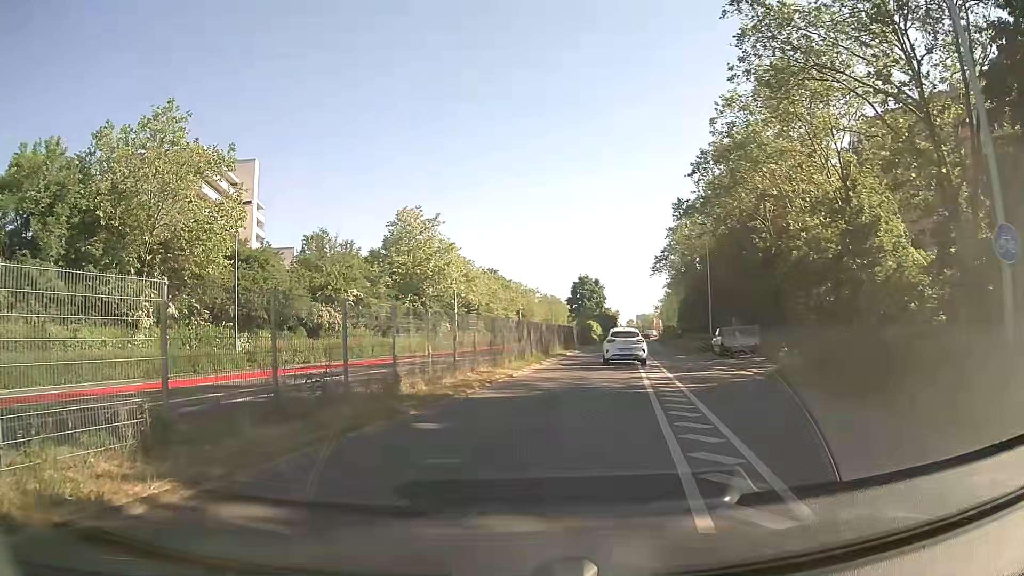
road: secondary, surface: asphalt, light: Day
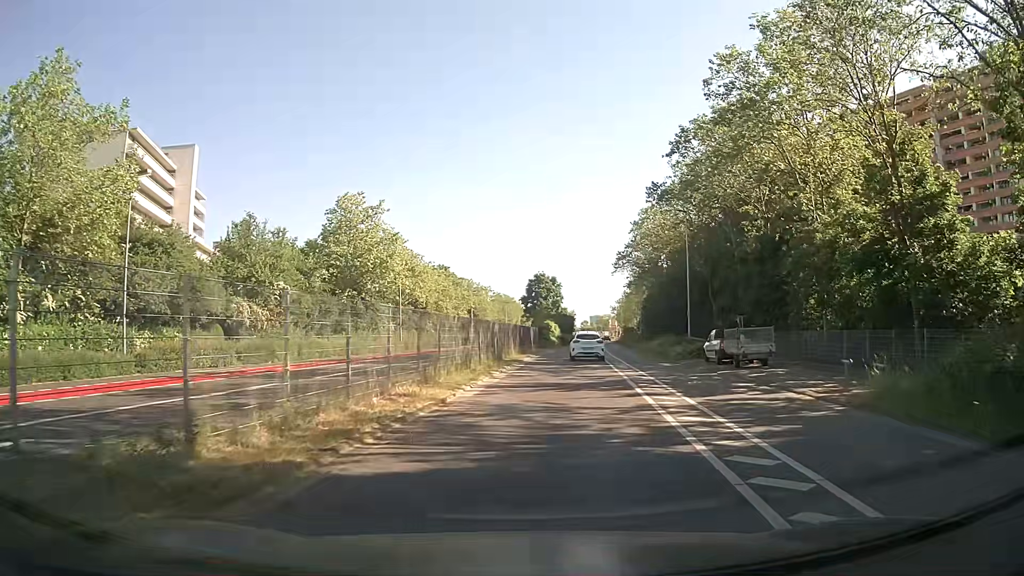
(+0.1, +7.9) m; +3°
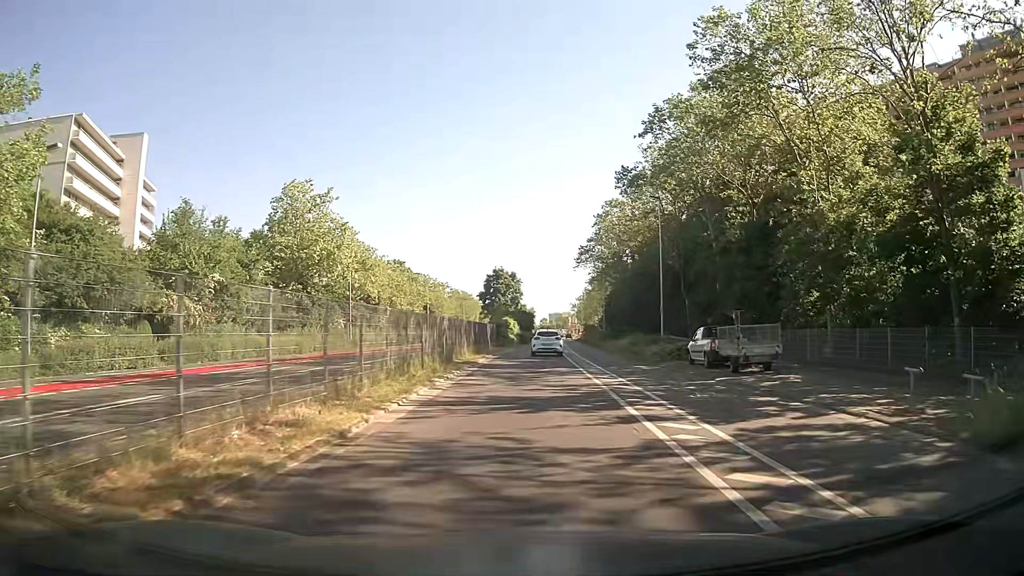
(+0.2, +4.8) m; +4°
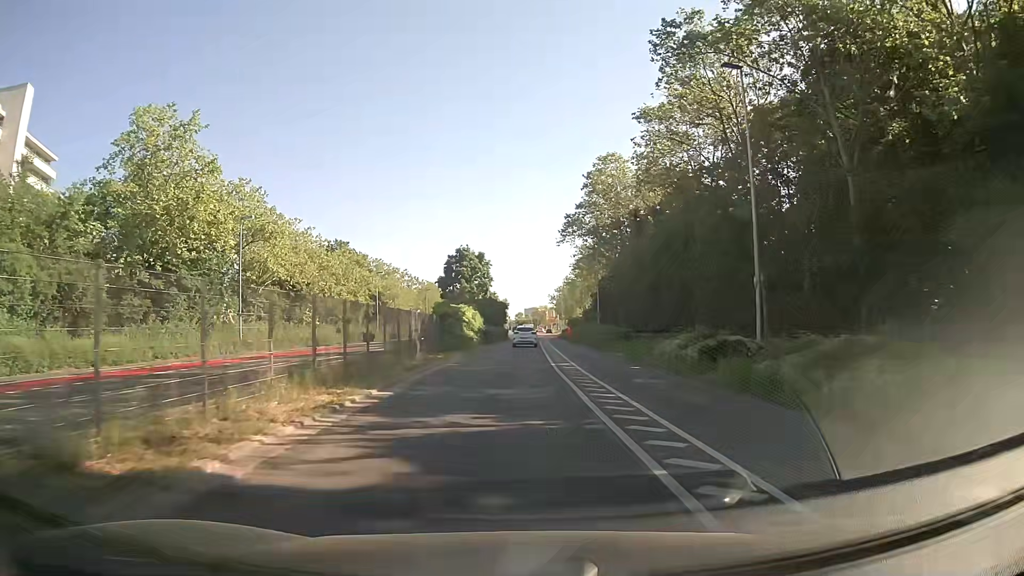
(+0.8, +24.0) m; +2°
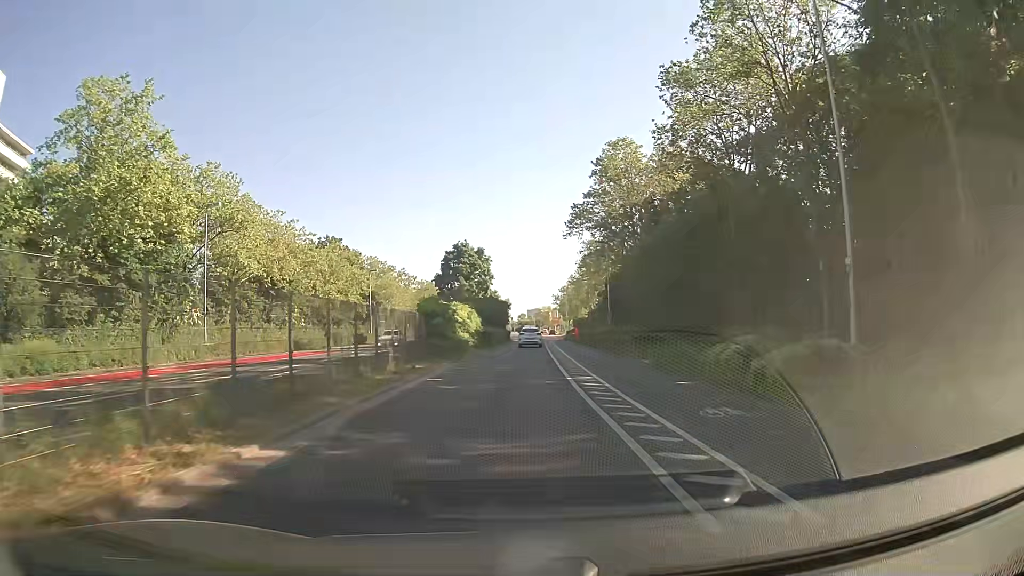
(0.0, +6.7) m; 0°
(0, +10) (0, +20) (0, +30) (0, +40) (0, +50) (0, +60) (+1, +70) (+1, +80) (+2, +90) (+2, +100) m
